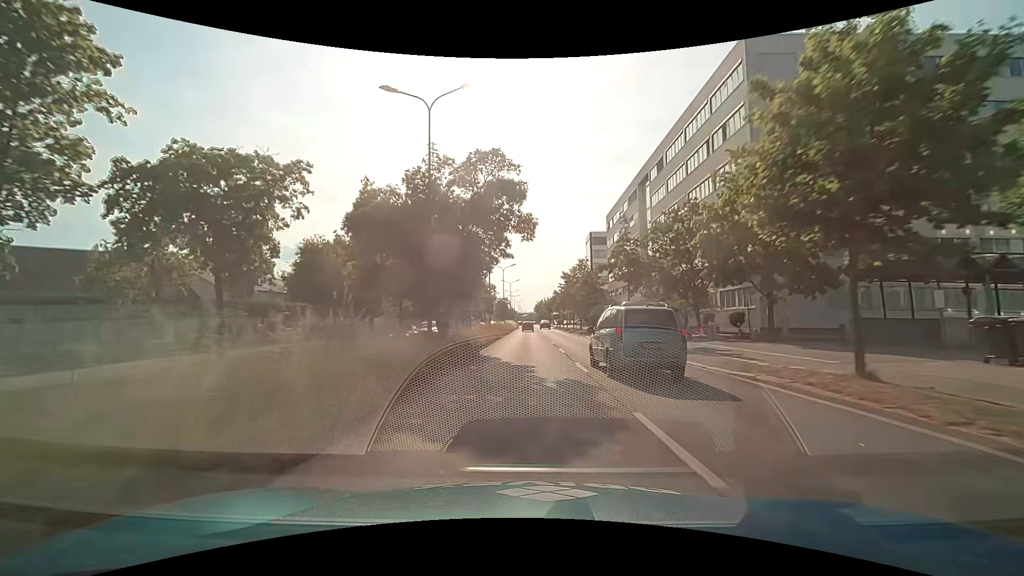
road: primary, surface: asphalt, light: Day
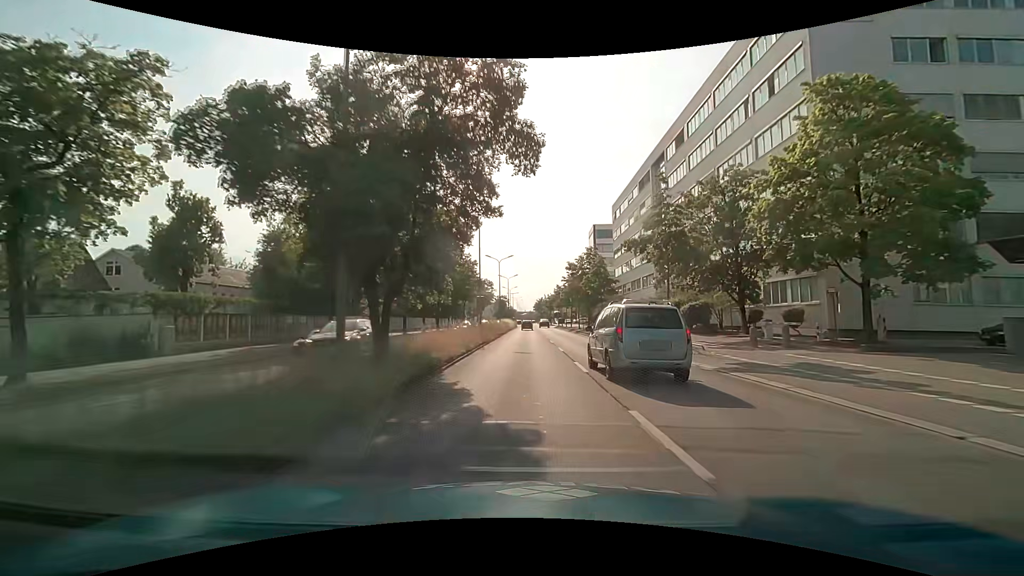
(-0.1, +9.1) m; 0°
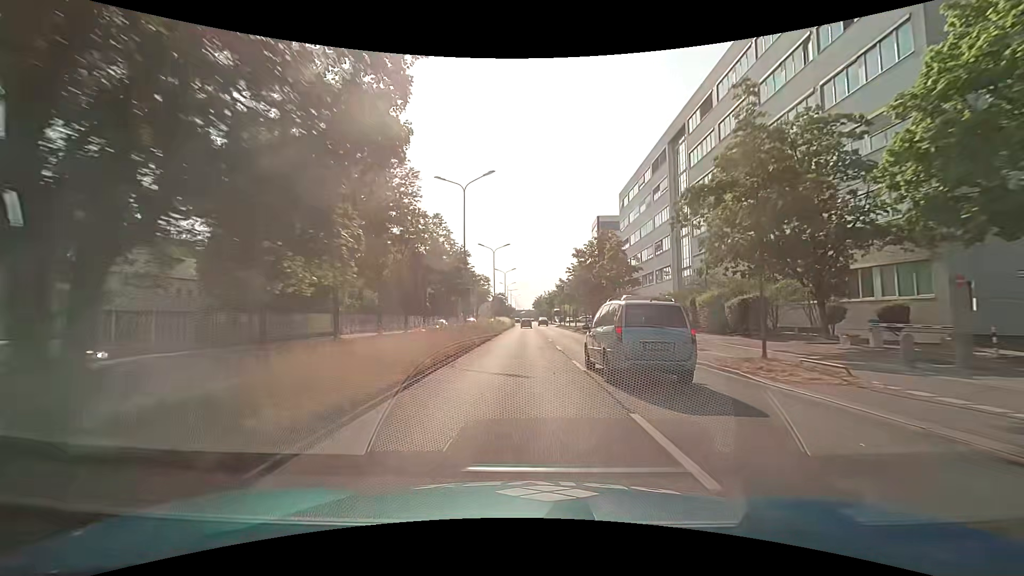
(0.0, +9.1) m; 0°
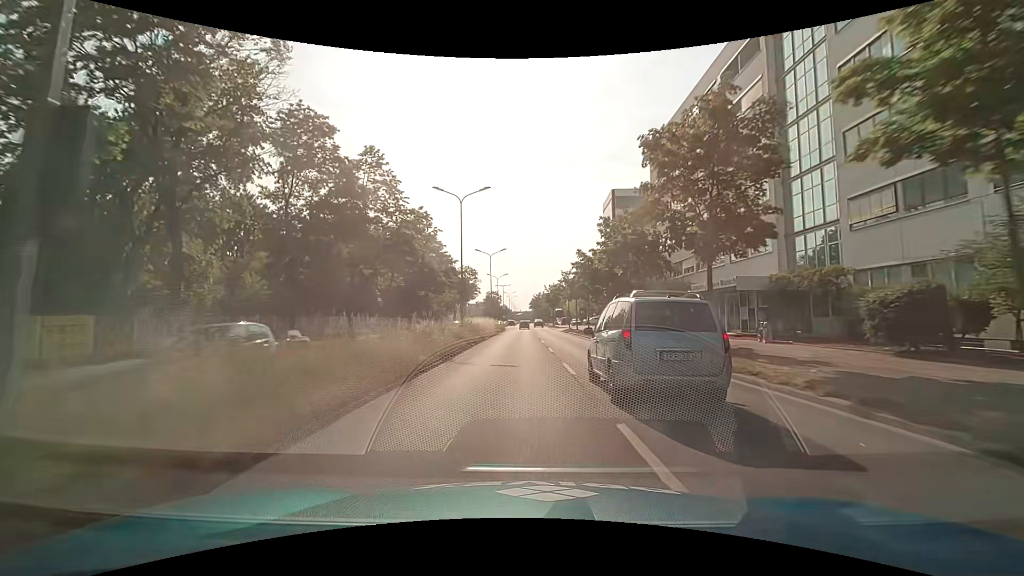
(+0.2, +27.3) m; +1°
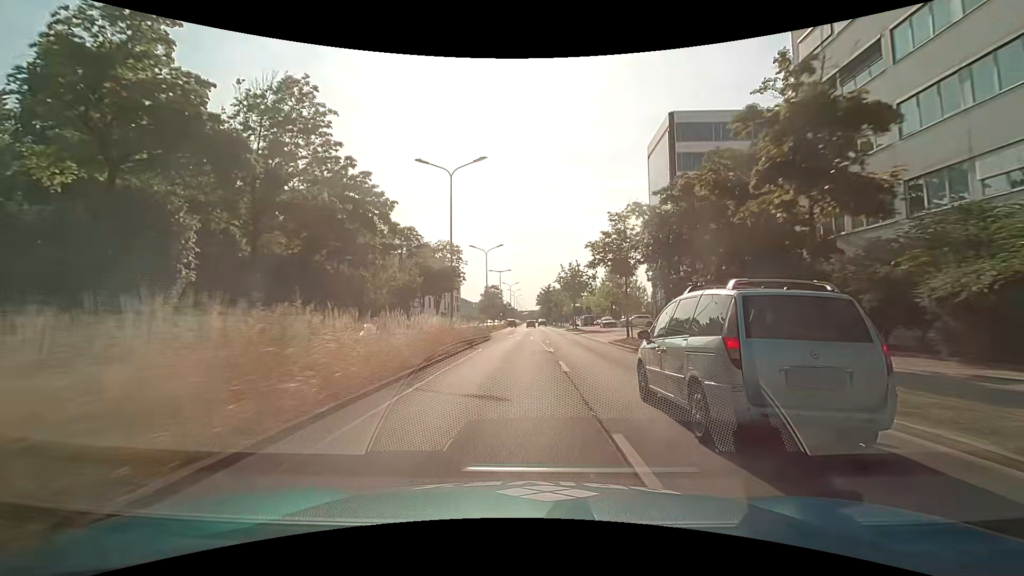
(-0.4, +36.5) m; -1°
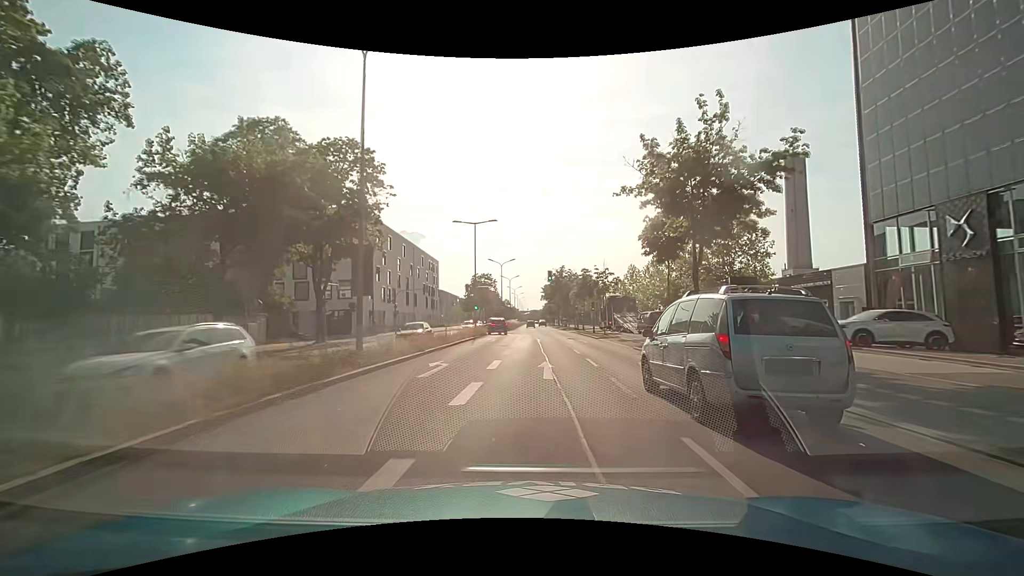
(-0.3, +45.6) m; 0°
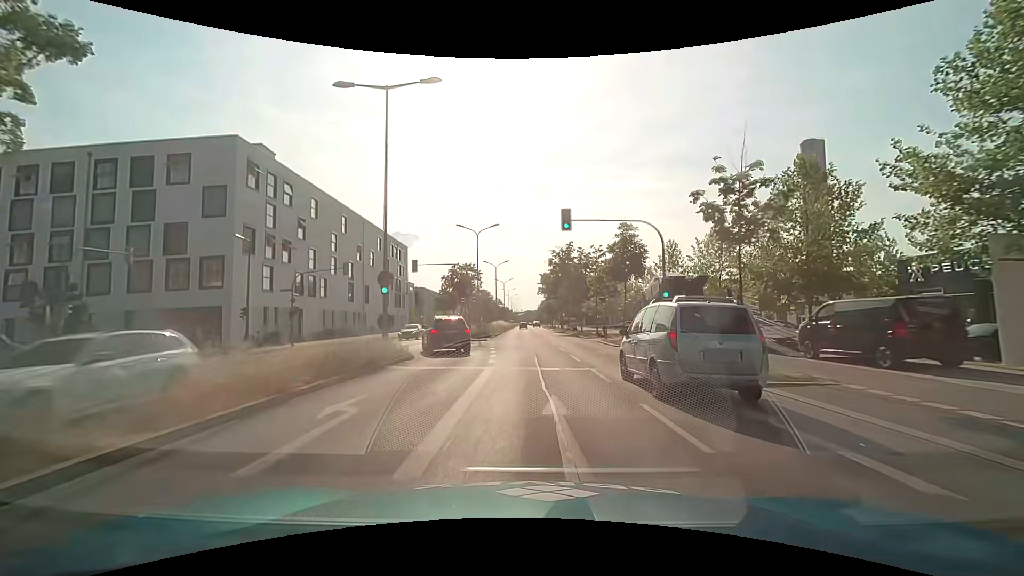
(+0.1, +27.3) m; +1°
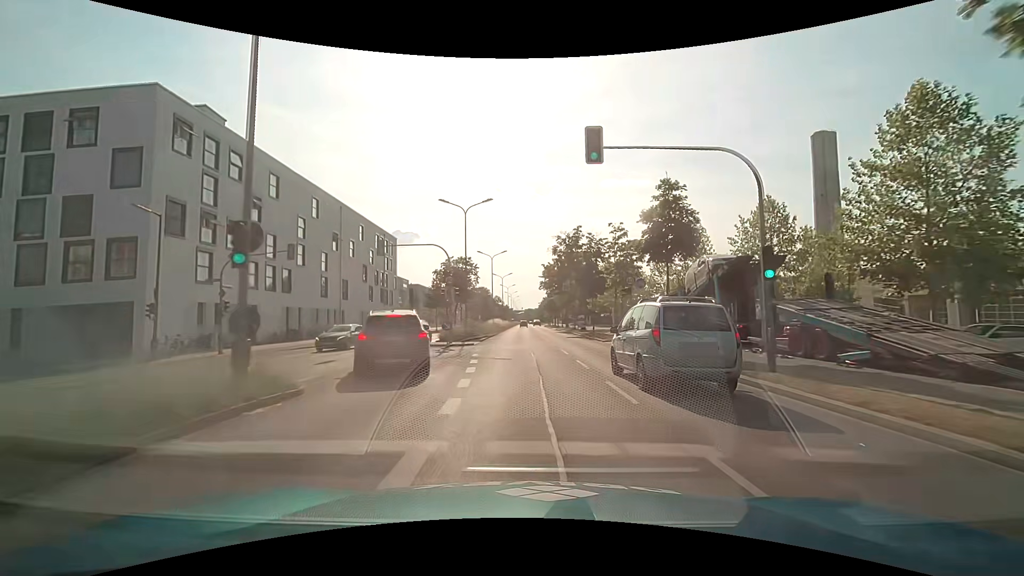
(0.0, +9.1) m; 0°
(0, +10) (0, +20) (0, +30) (-1, +40) (-1, +50) (-1, +60) (-1, +70) (-2, +80) (-2, +90) (-2, +100) m
